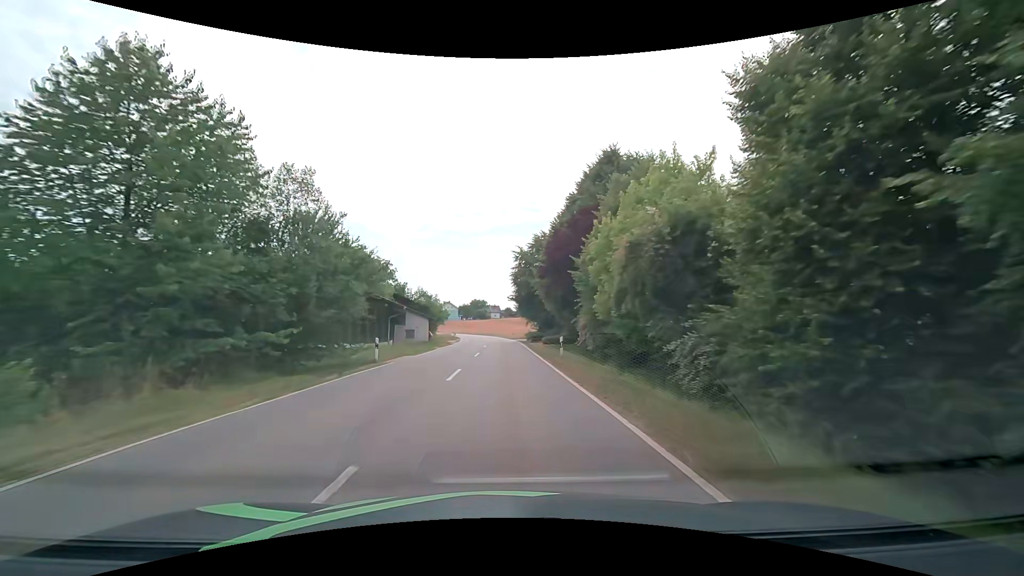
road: tertiary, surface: asphalt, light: Day
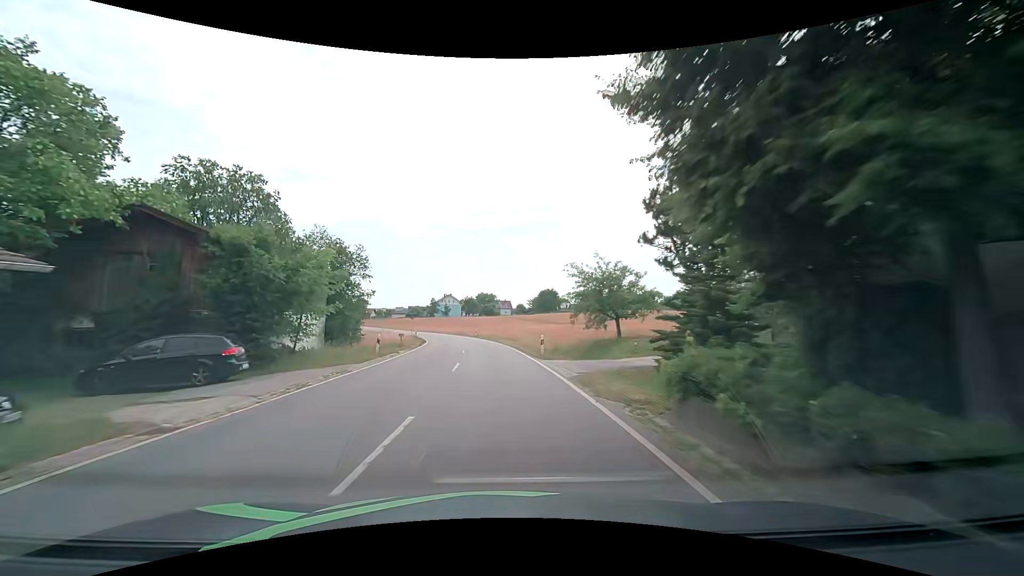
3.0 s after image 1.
(-0.3, +45.4) m; -1°
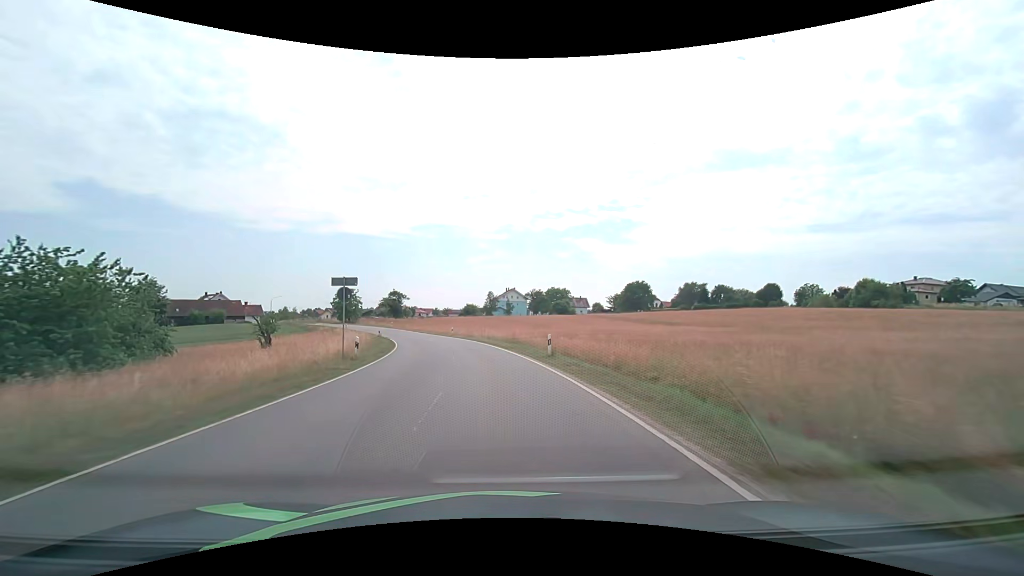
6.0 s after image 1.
(-2.7, +45.5) m; -8°
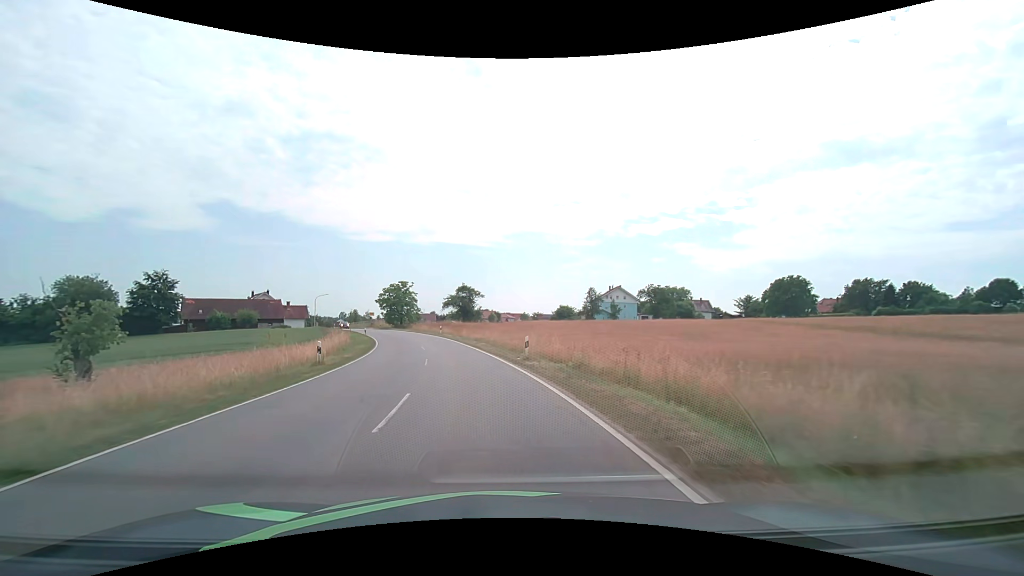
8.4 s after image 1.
(-3.0, +36.3) m; -10°
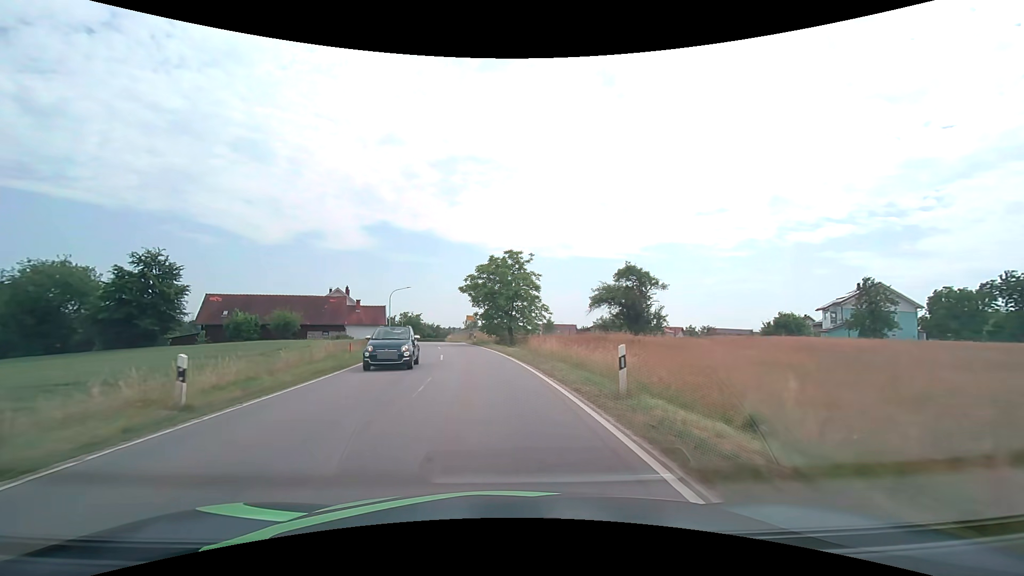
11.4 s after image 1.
(-6.4, +44.8) m; -16°
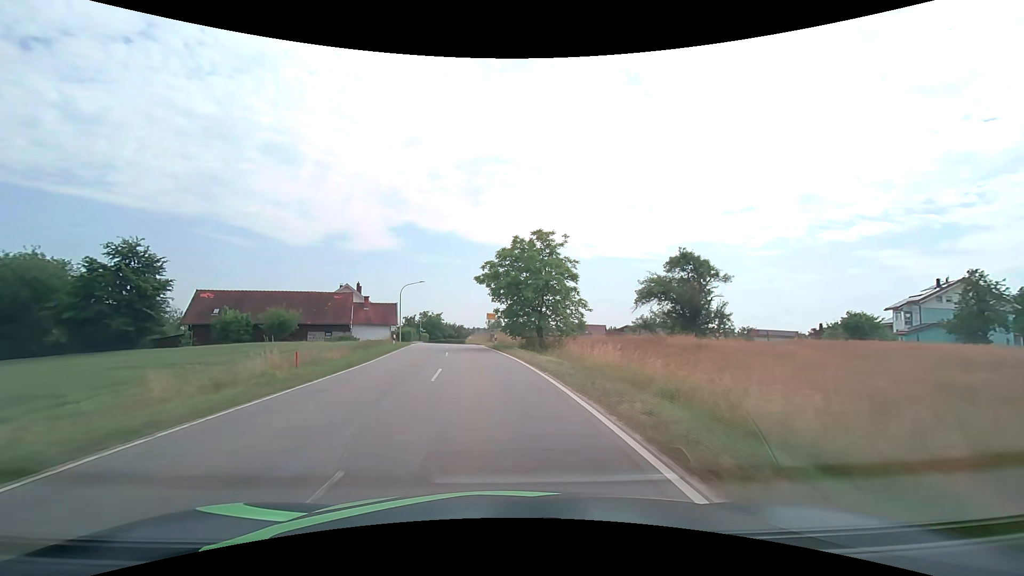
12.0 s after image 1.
(-0.2, +9.0) m; -3°
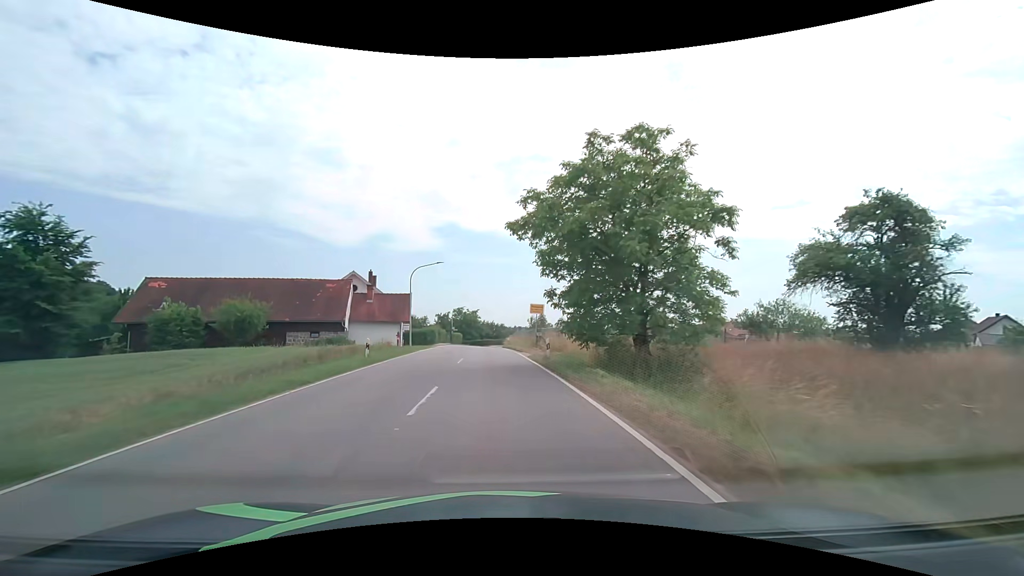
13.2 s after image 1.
(-0.8, +17.3) m; -5°
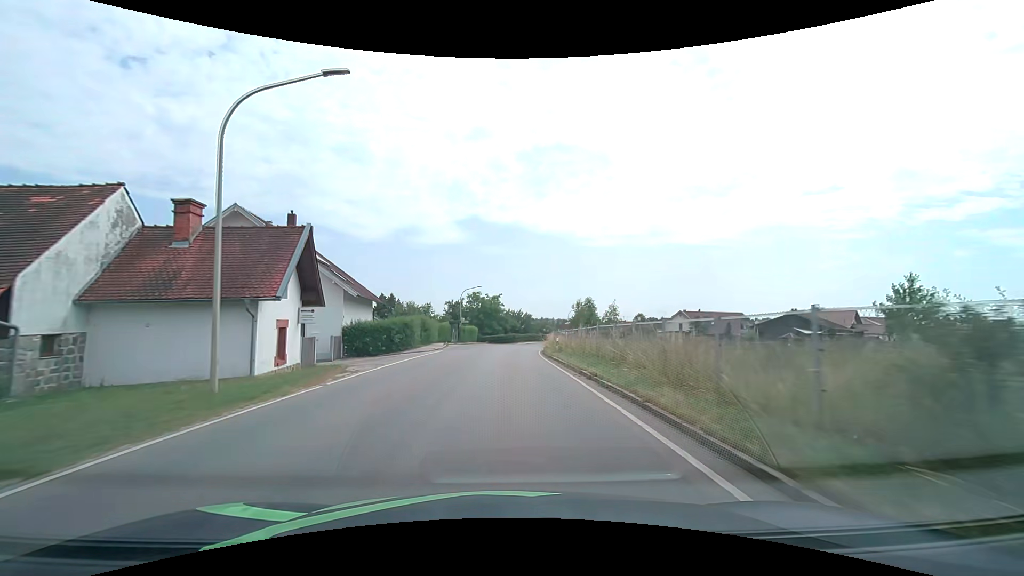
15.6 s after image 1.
(-1.3, +32.3) m; -3°
(0, +10) (0, +20) (0, +30) (+1, +40) (+2, +50) (+3, +60) (+4, +70) (+7, +80) (+9, +89) (+13, +98) m
